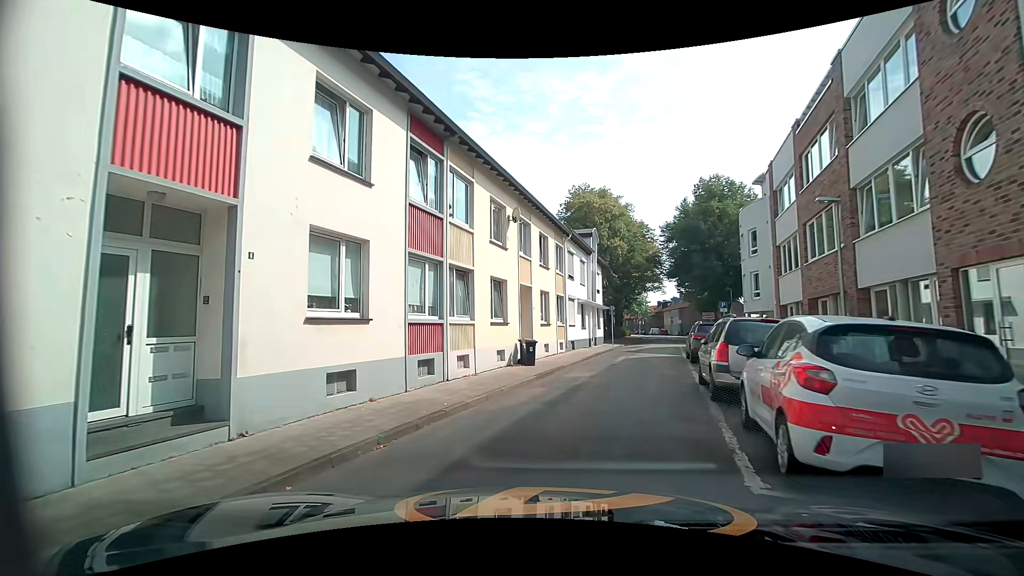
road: residential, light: Day
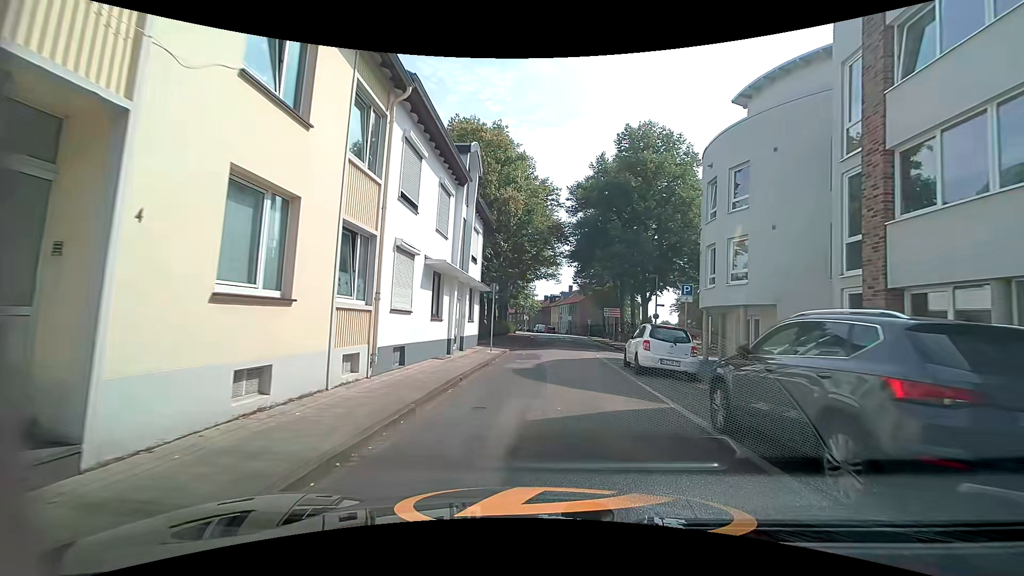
(+1.1, +16.6) m; +9°
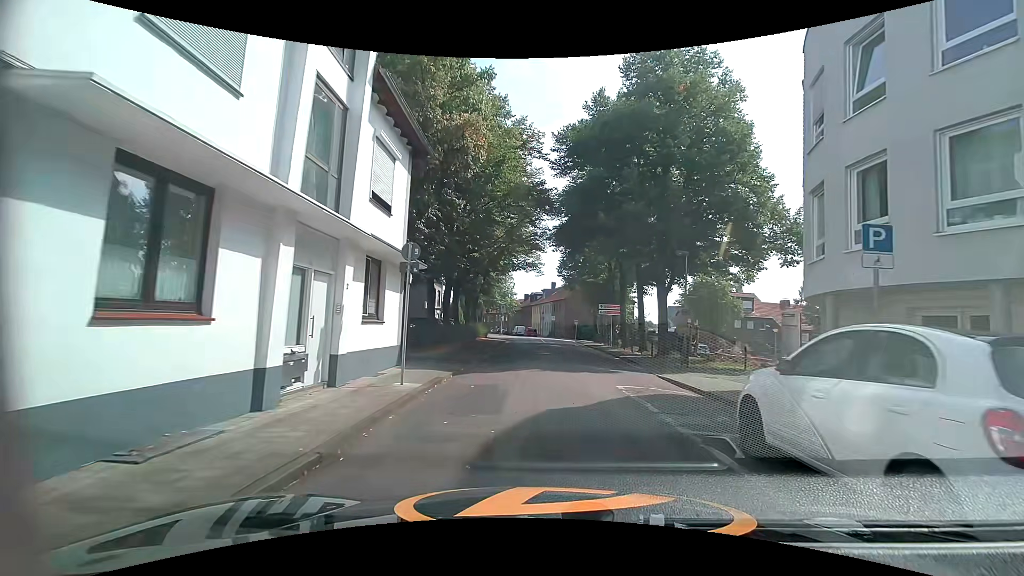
(+0.1, +11.4) m; +1°
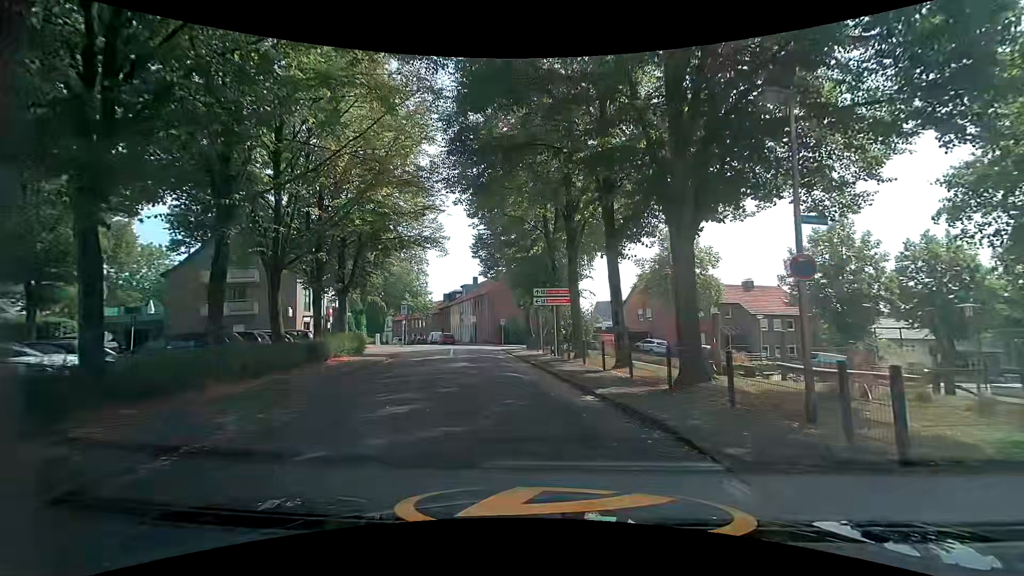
(+1.2, +15.9) m; +8°
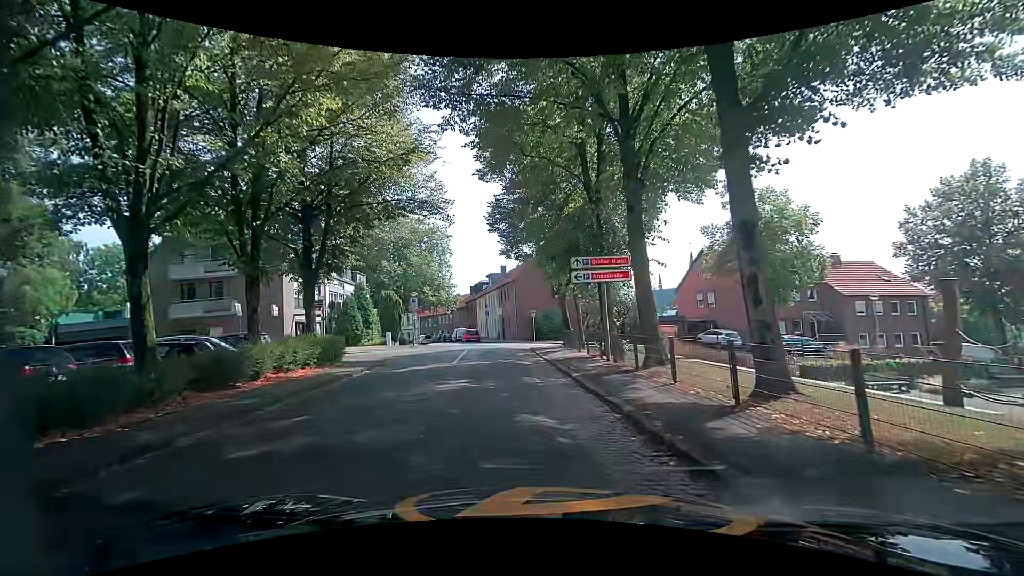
(-0.1, +8.5) m; -3°
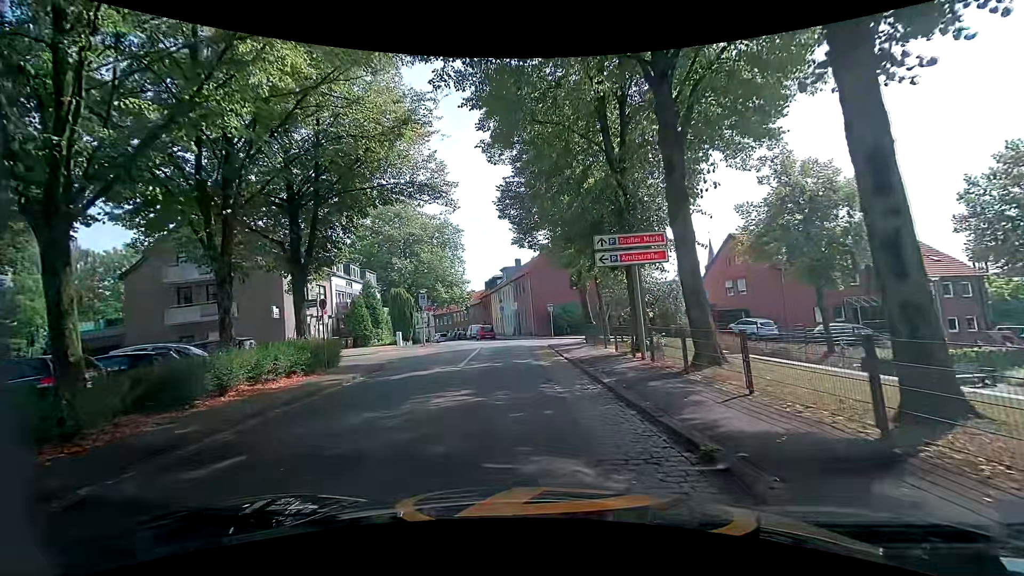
(0.0, +2.6) m; -3°
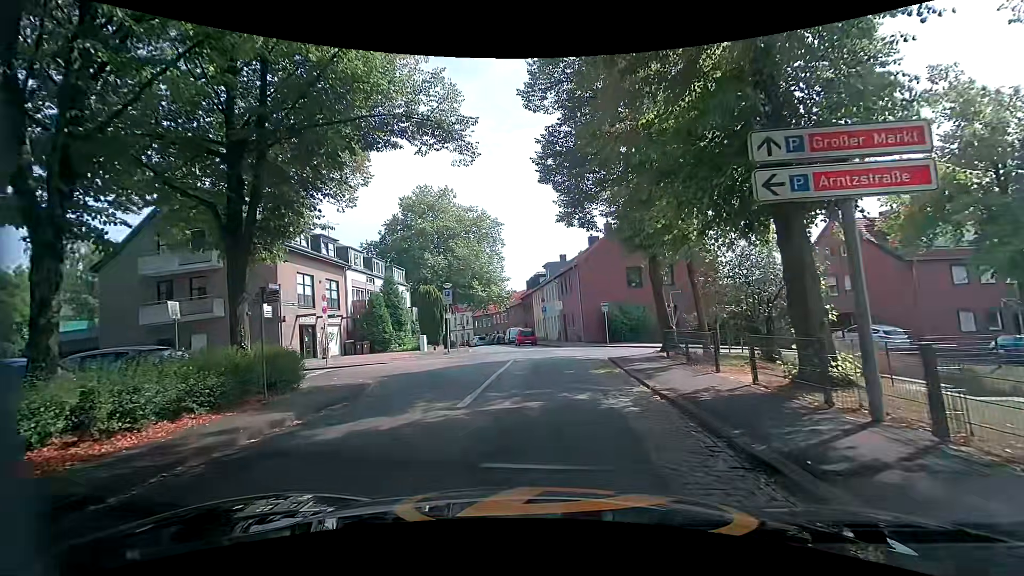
(-0.3, +7.1) m; -7°
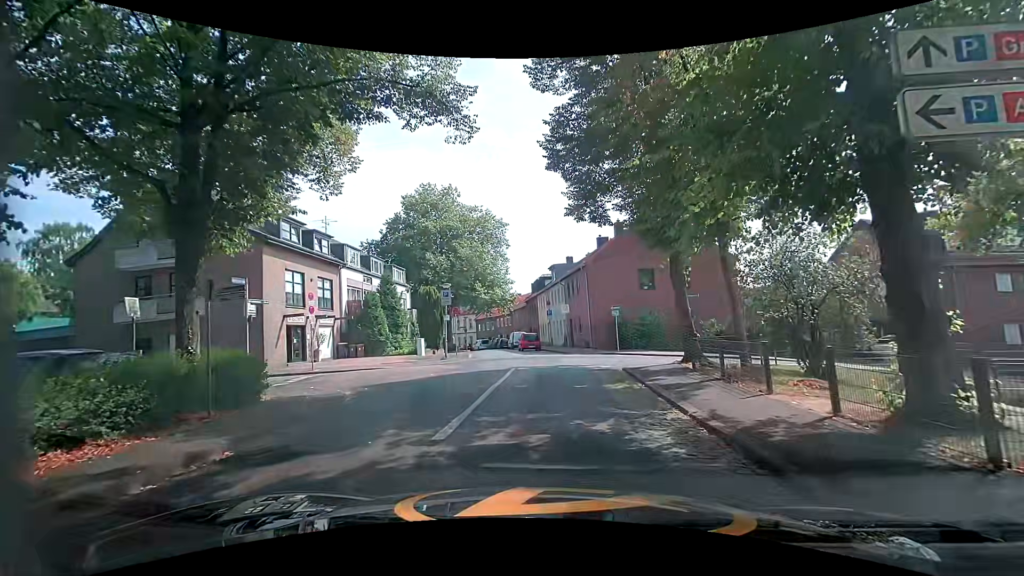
(+0.1, +2.2) m; +2°
